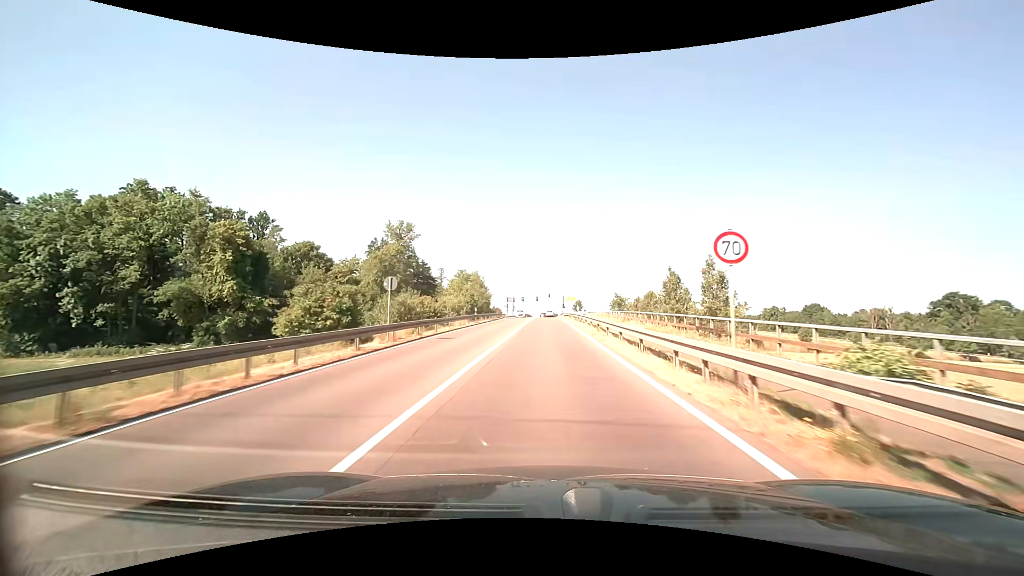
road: secondary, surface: asphalt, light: Day
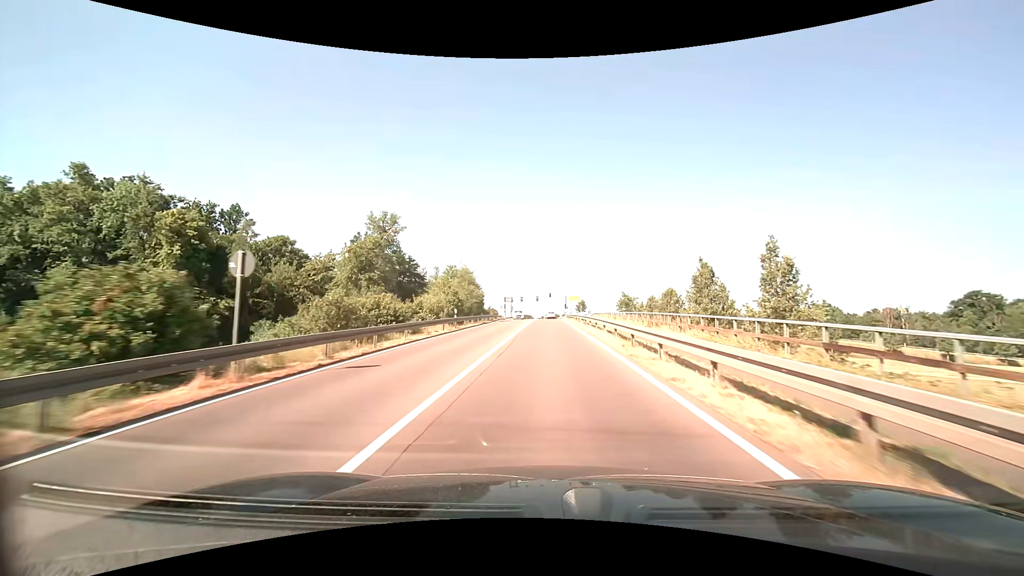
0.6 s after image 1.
(0.0, +10.4) m; 0°
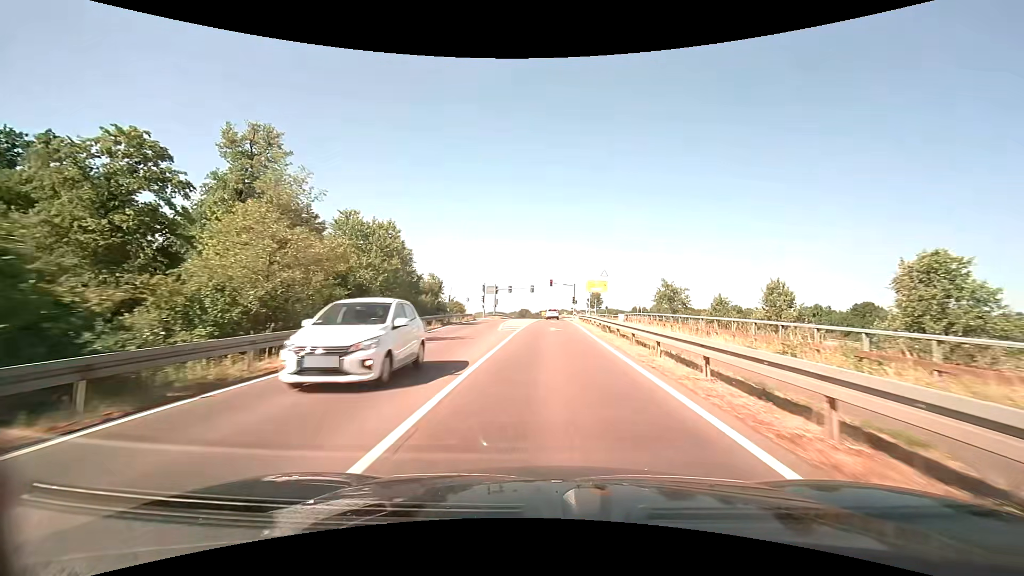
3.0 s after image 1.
(+0.1, +39.1) m; 0°
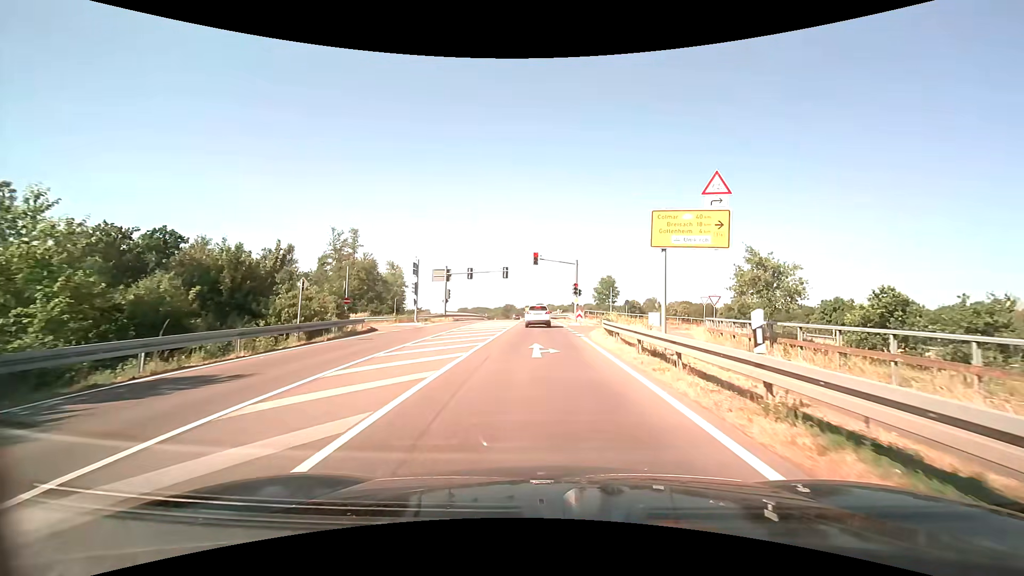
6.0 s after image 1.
(+0.5, +34.5) m; +2°
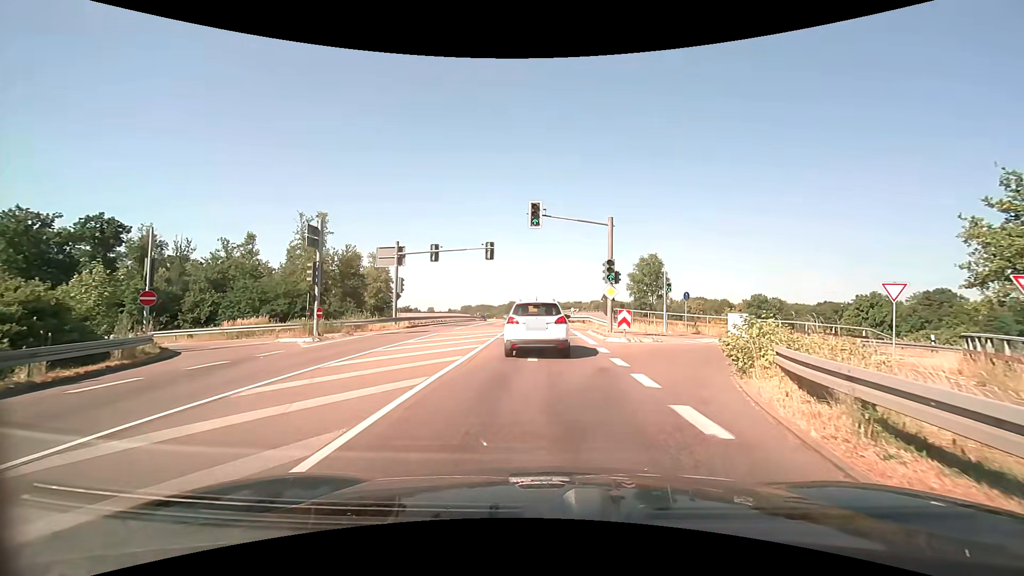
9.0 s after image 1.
(-0.2, +20.3) m; -2°
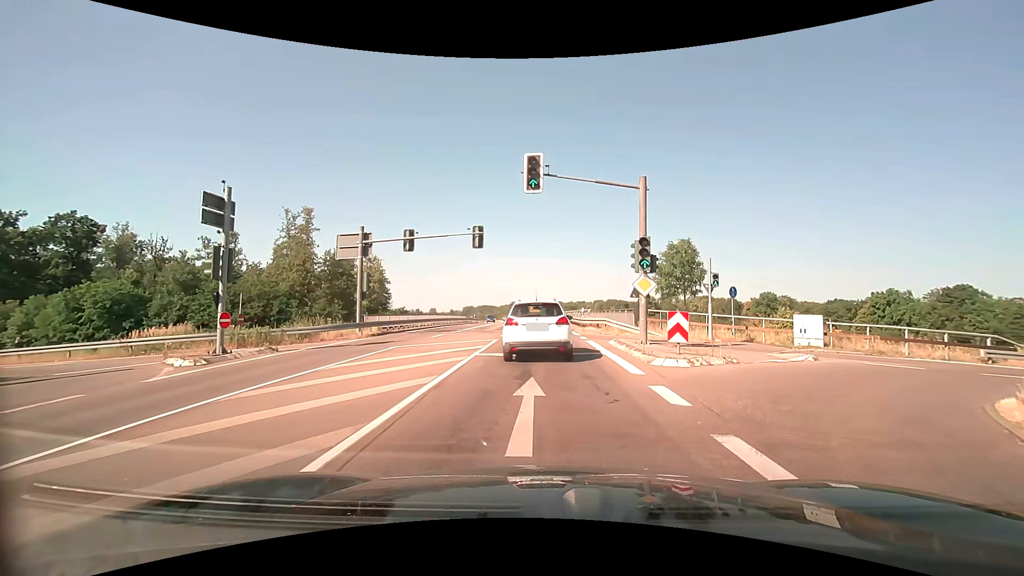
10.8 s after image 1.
(+0.1, +7.6) m; +1°
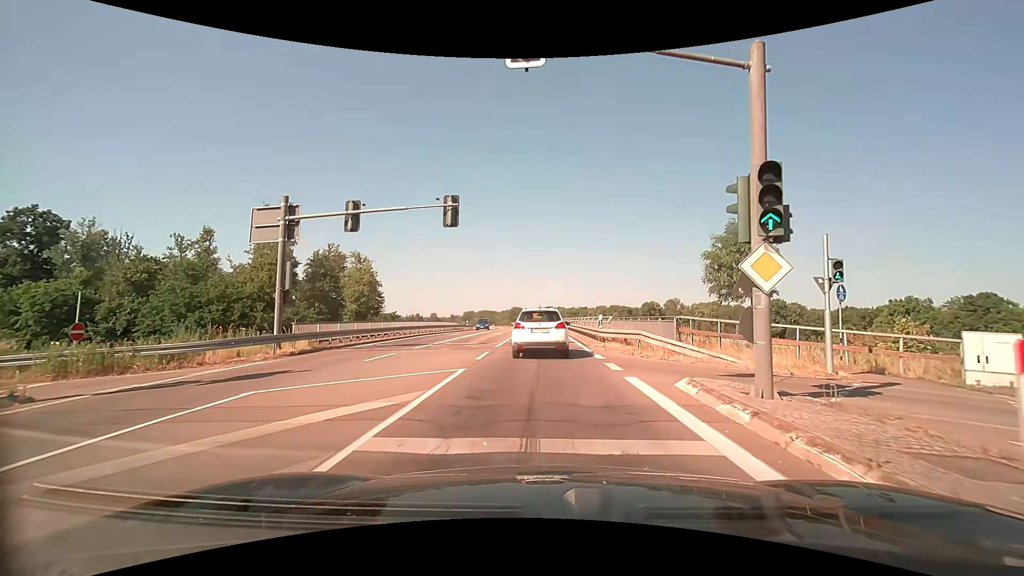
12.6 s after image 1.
(-0.1, +9.4) m; 0°
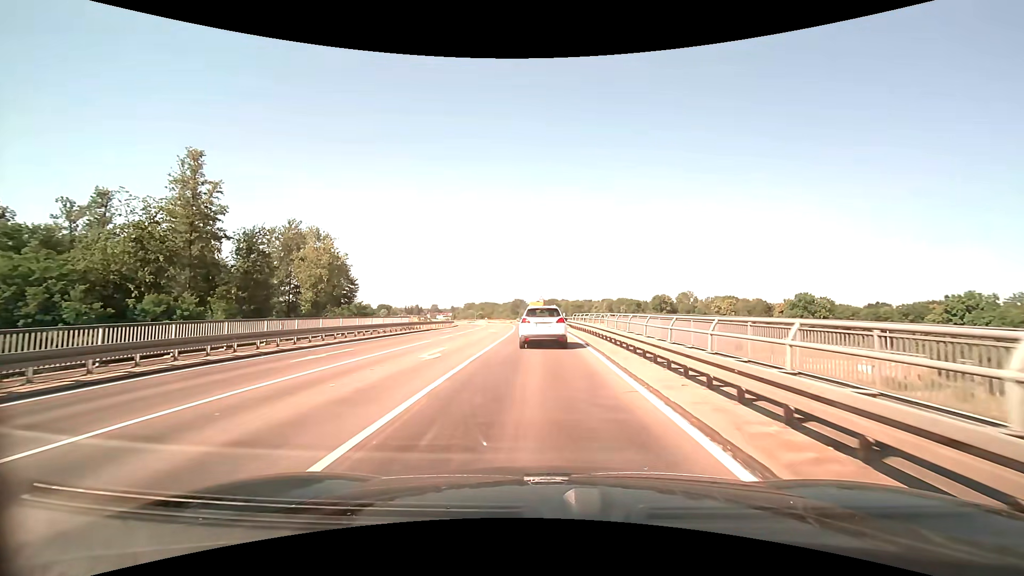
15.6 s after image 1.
(-0.2, +25.5) m; 0°
(0, +10) (0, +20) (0, +30) (-1, +40) (-1, +50) (-2, +60) (-3, +70) (-4, +80) (-6, +90) (-8, +100) m
